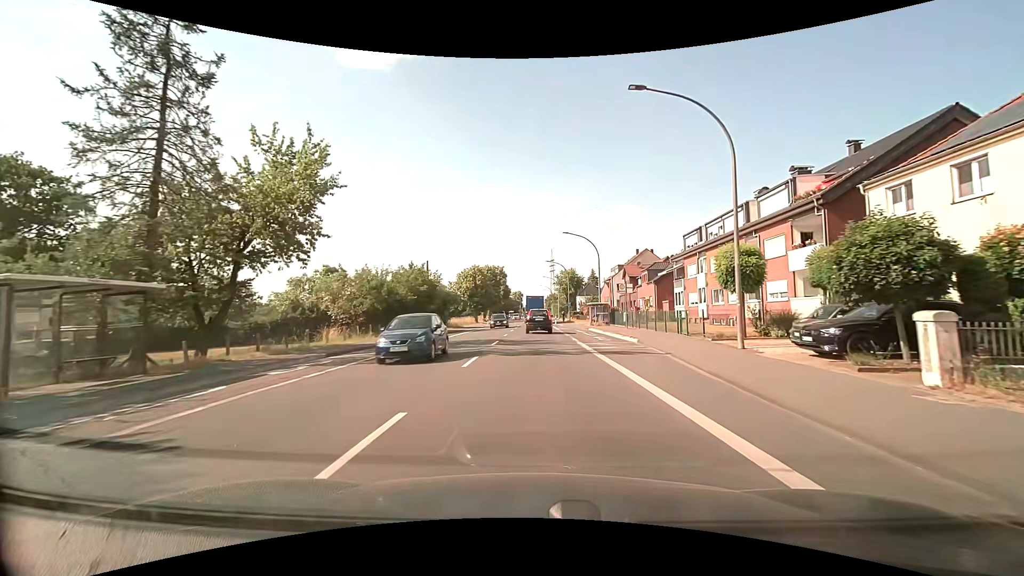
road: primary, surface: asphalt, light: Day
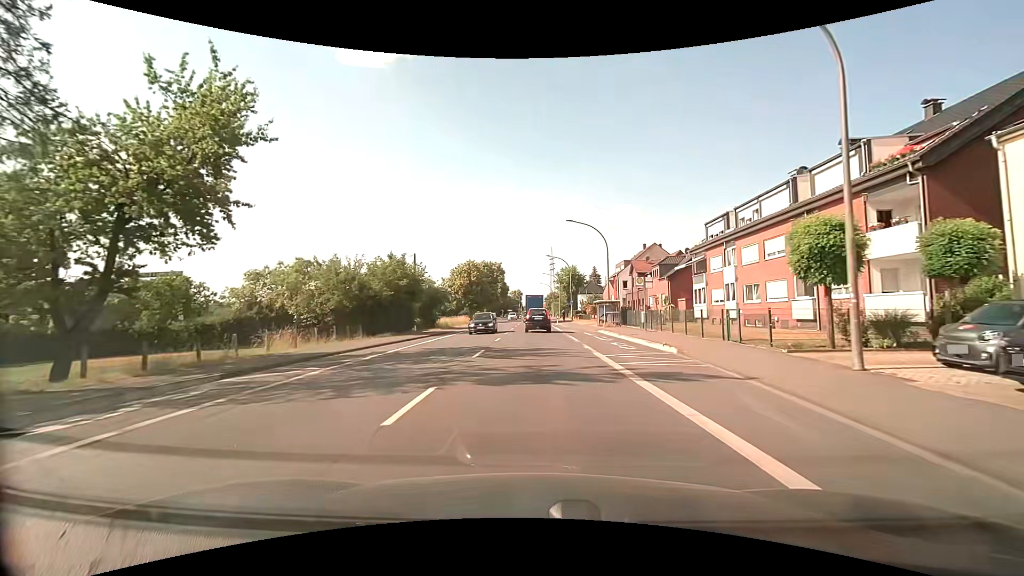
(0.0, +6.6) m; 0°
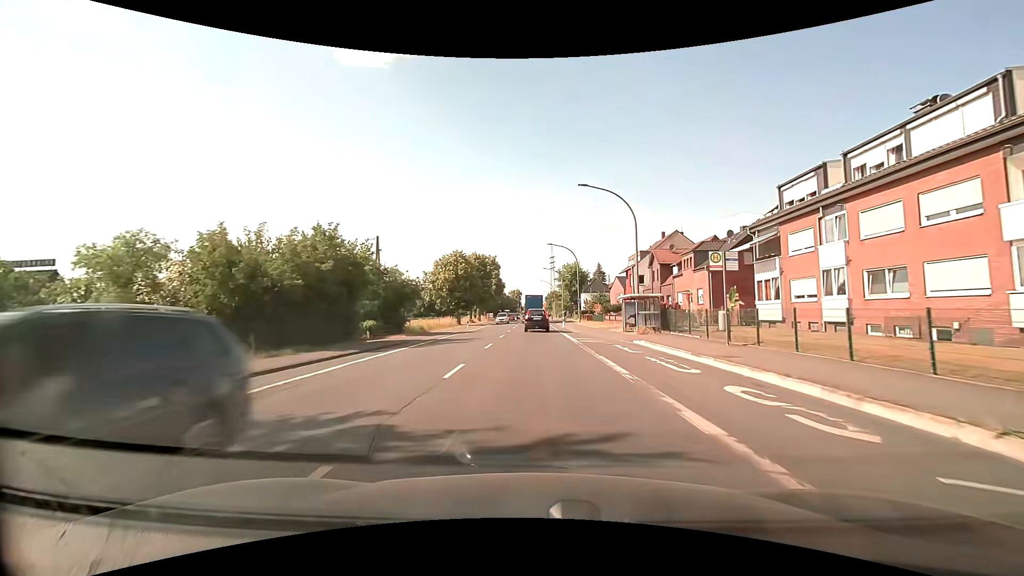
(0.0, +13.5) m; 0°
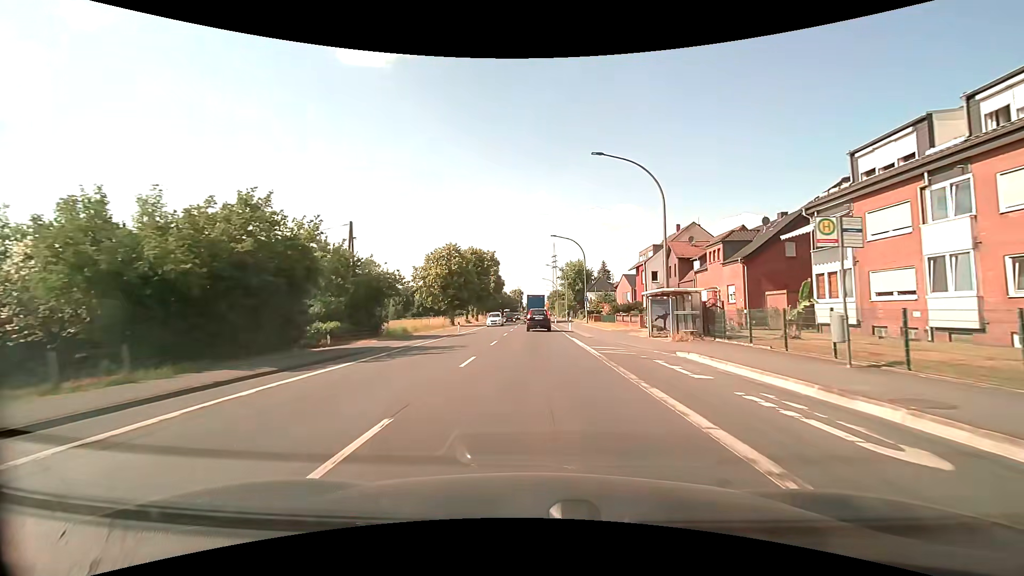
(0.0, +6.9) m; 0°
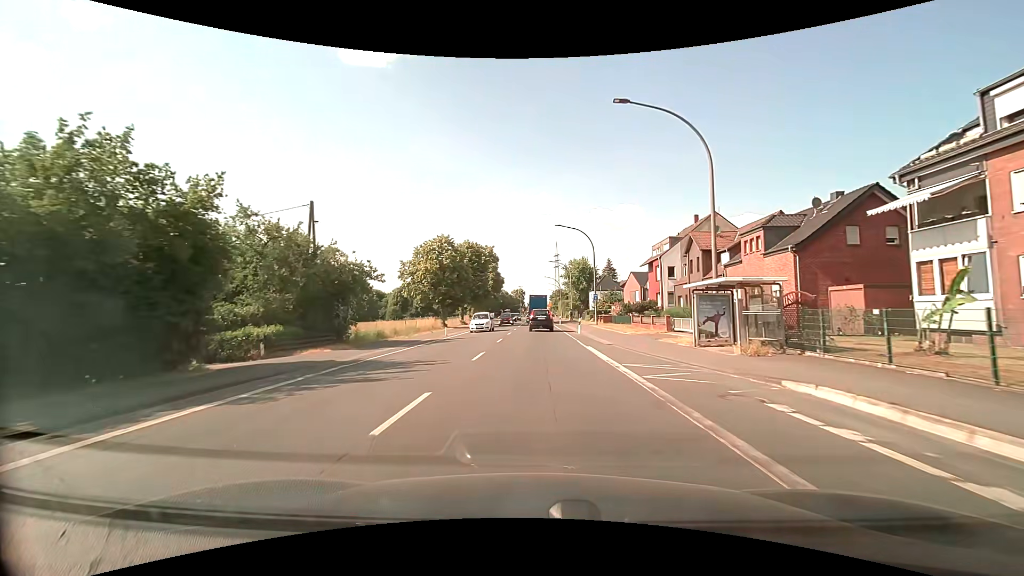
(0.0, +7.0) m; 0°
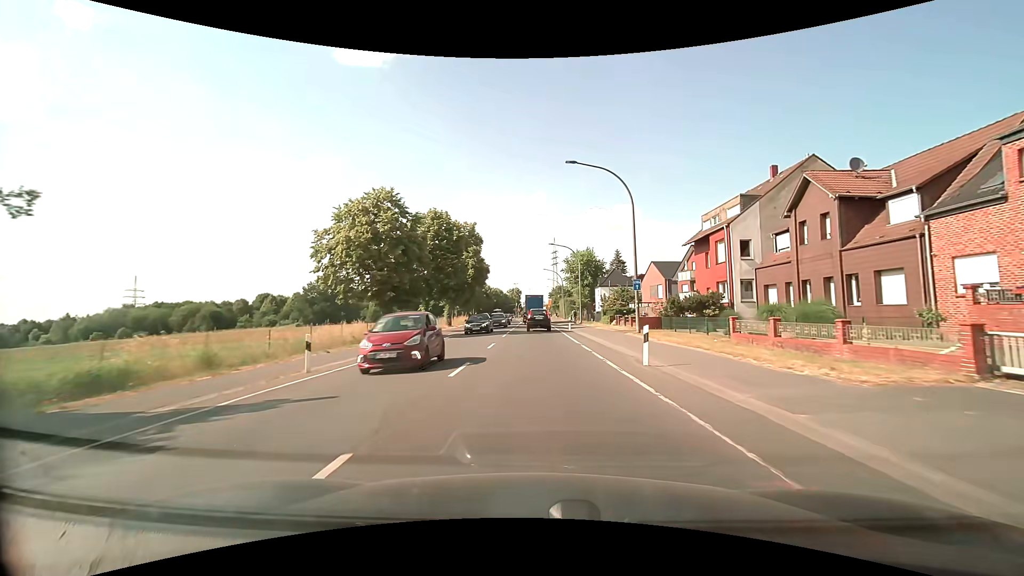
(+0.1, +21.4) m; 0°
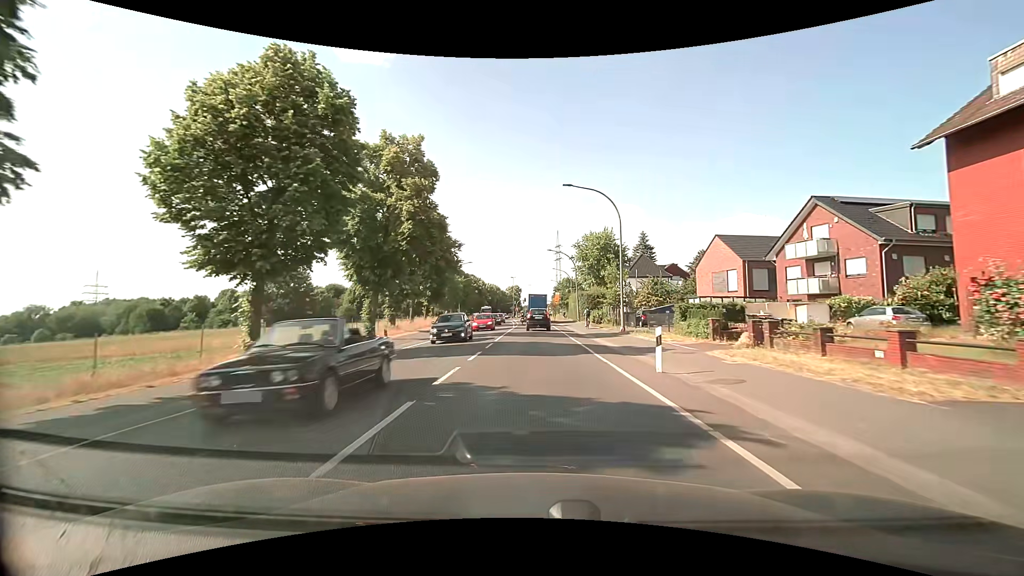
(-0.1, +29.4) m; 0°
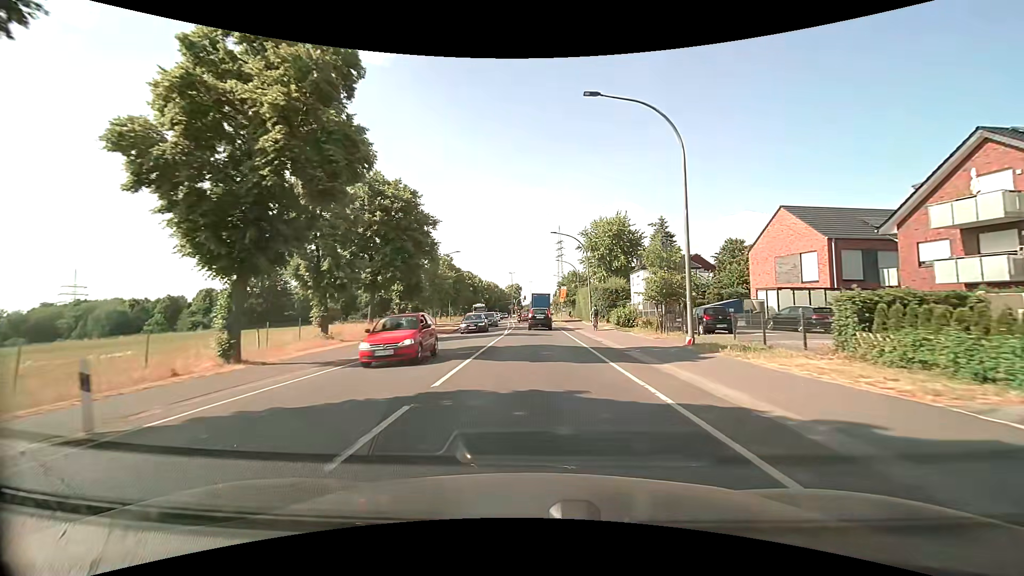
(0.0, +14.5) m; 0°
(0, +10) (0, +20) (0, +30) (0, +40) (0, +50) (+1, +60) (+1, +70) (+1, +80) (+2, +90) (+2, +100) m
